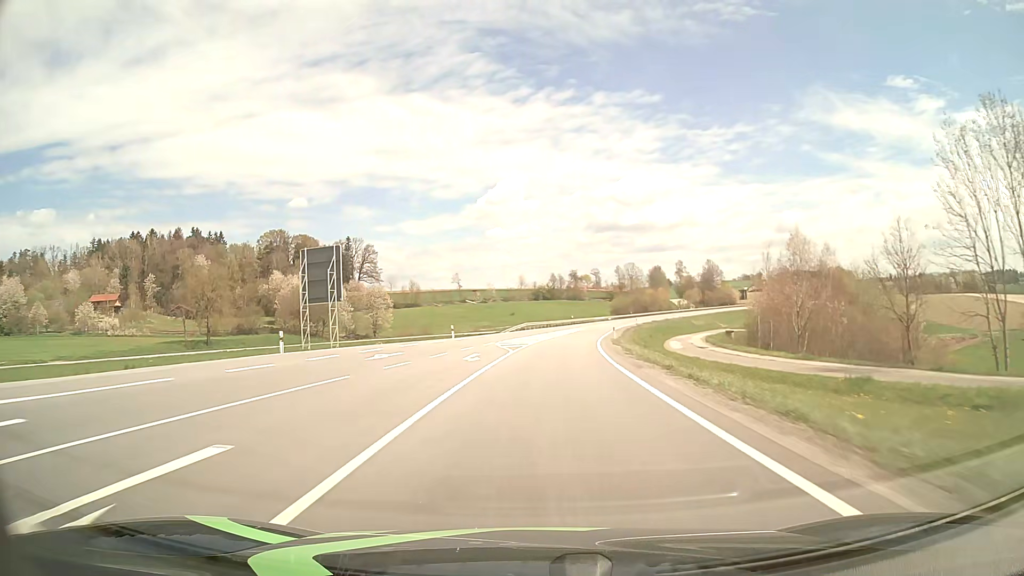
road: primary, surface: asphalt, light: Day
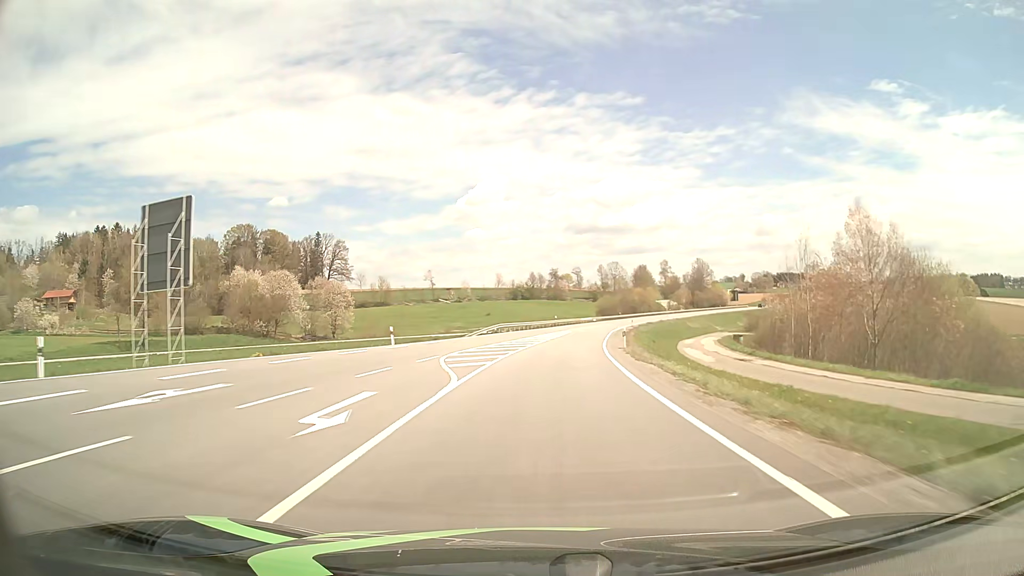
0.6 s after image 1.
(+0.2, +15.8) m; +2°
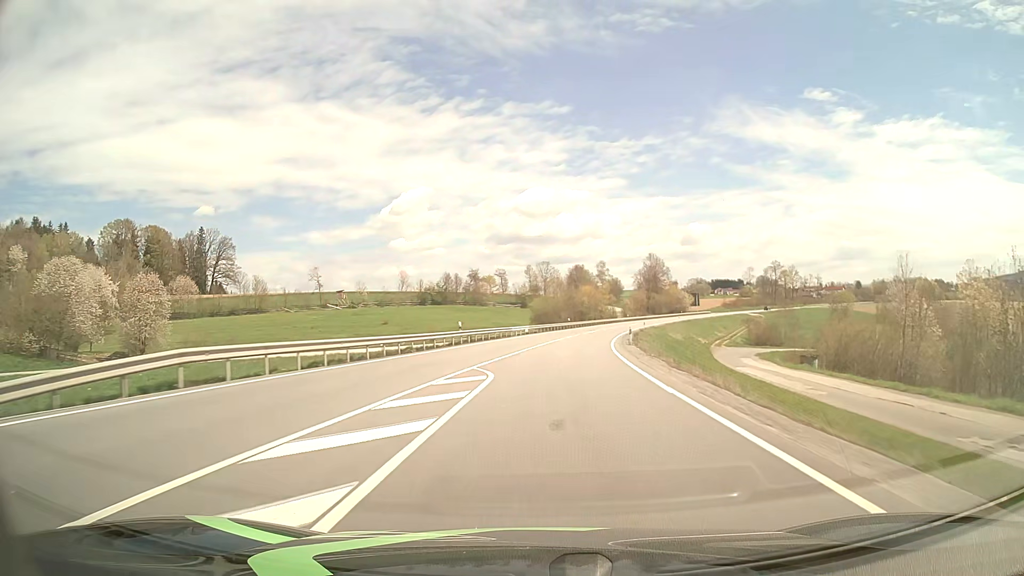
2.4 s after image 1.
(+2.6, +47.3) m; +7°
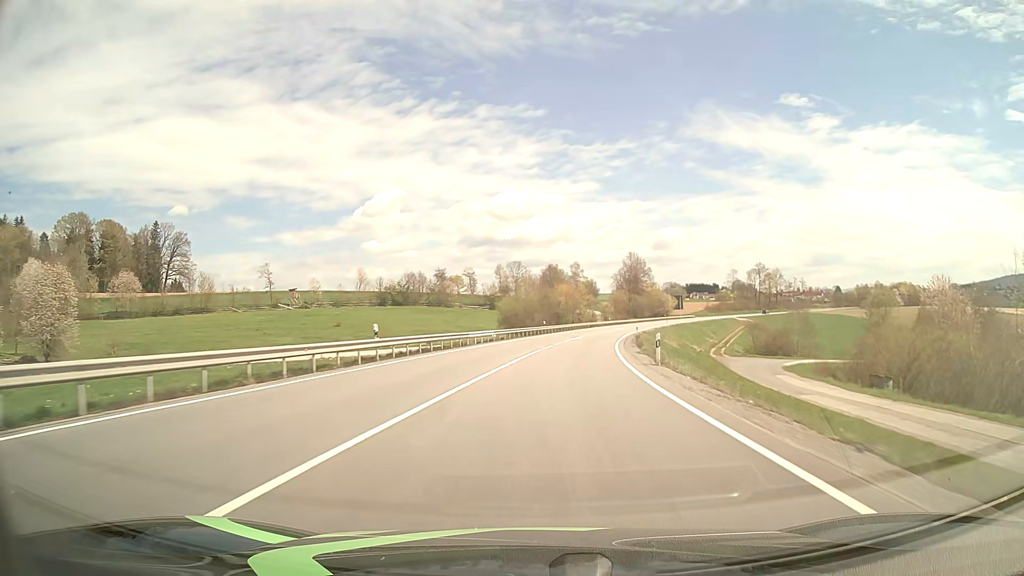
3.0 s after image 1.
(+0.3, +15.8) m; +2°
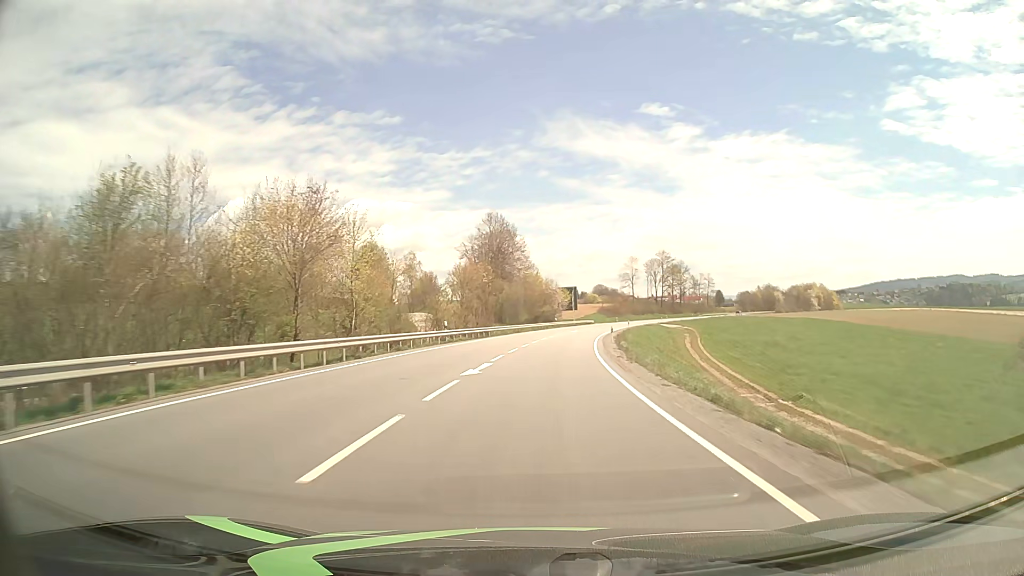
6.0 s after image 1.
(+9.6, +78.0) m; +13°
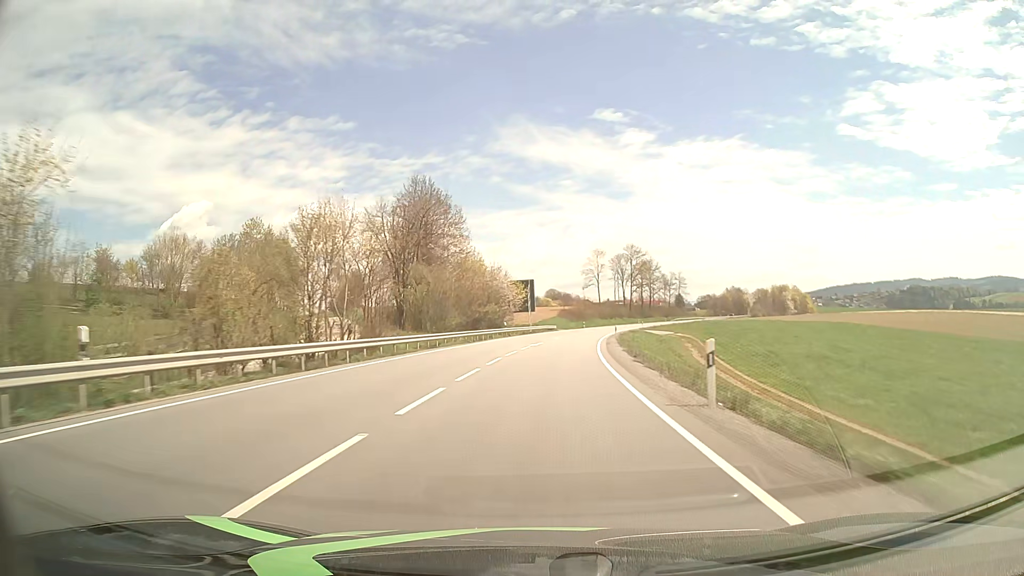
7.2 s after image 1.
(+1.1, +31.5) m; +4°
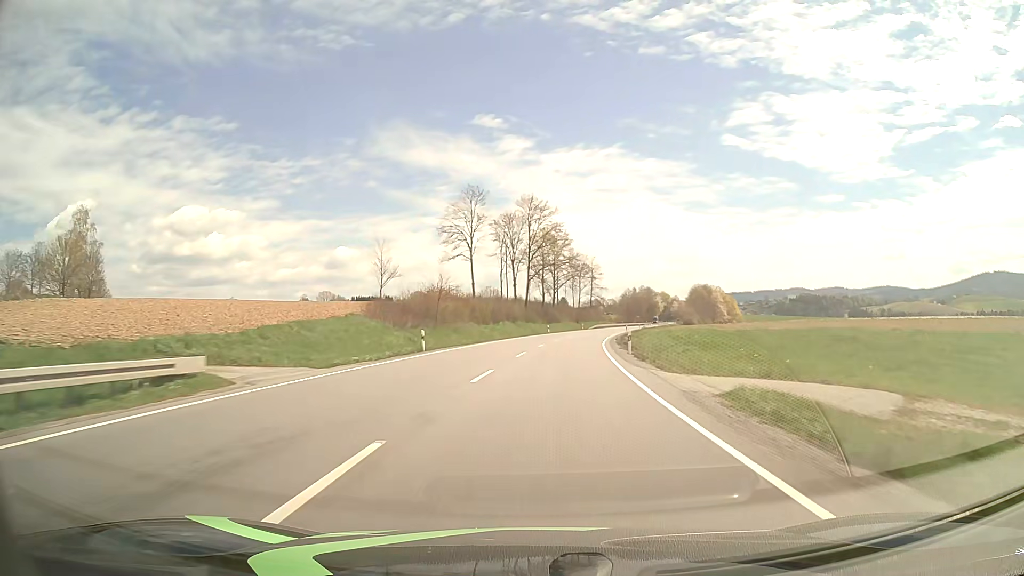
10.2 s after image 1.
(+7.2, +78.5) m; +11°
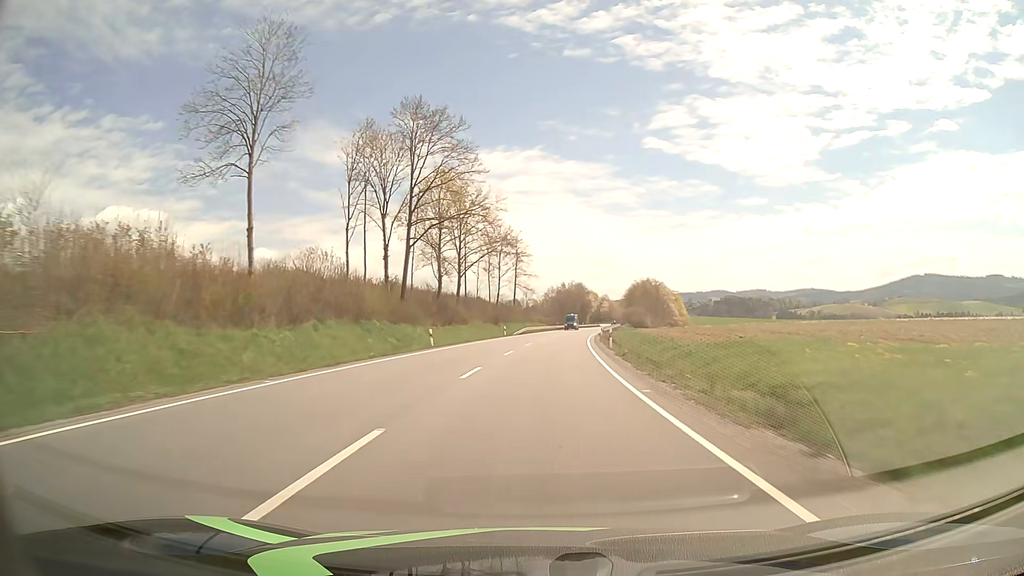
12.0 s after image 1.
(+3.0, +47.2) m; +7°
(0, +10) (0, +20) (+1, +30) (+2, +40) (+3, +50) (+4, +60) (+5, +70) (+6, +80) (+7, +90) (+9, +100) m
